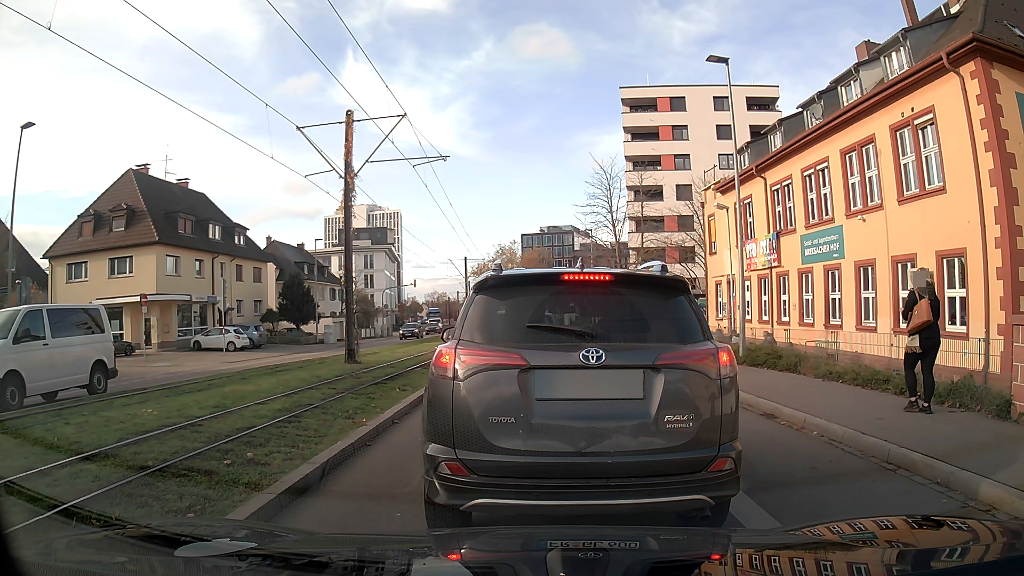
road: secondary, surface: asphalt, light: Day
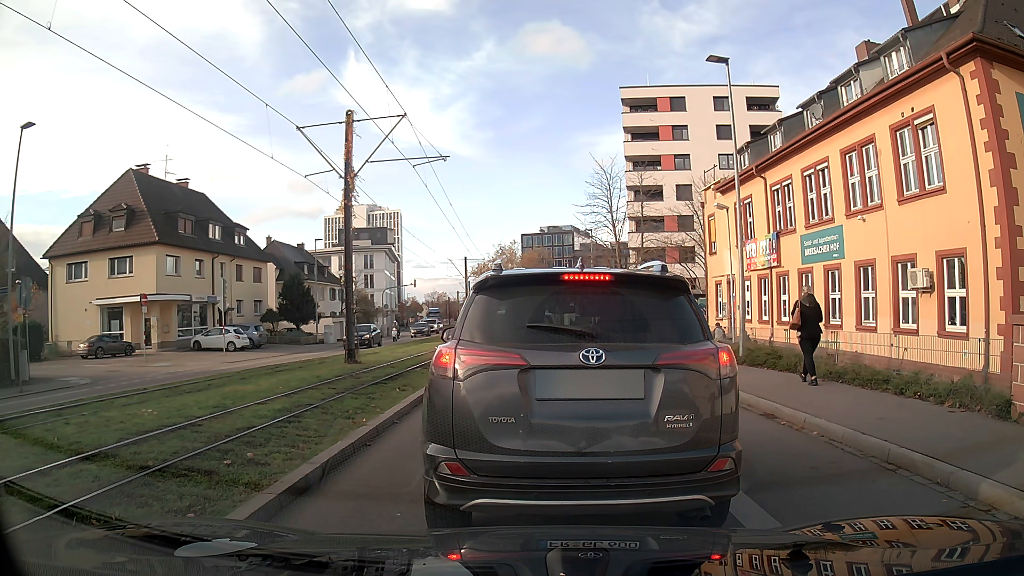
(0.0, 0.0) m; 0°
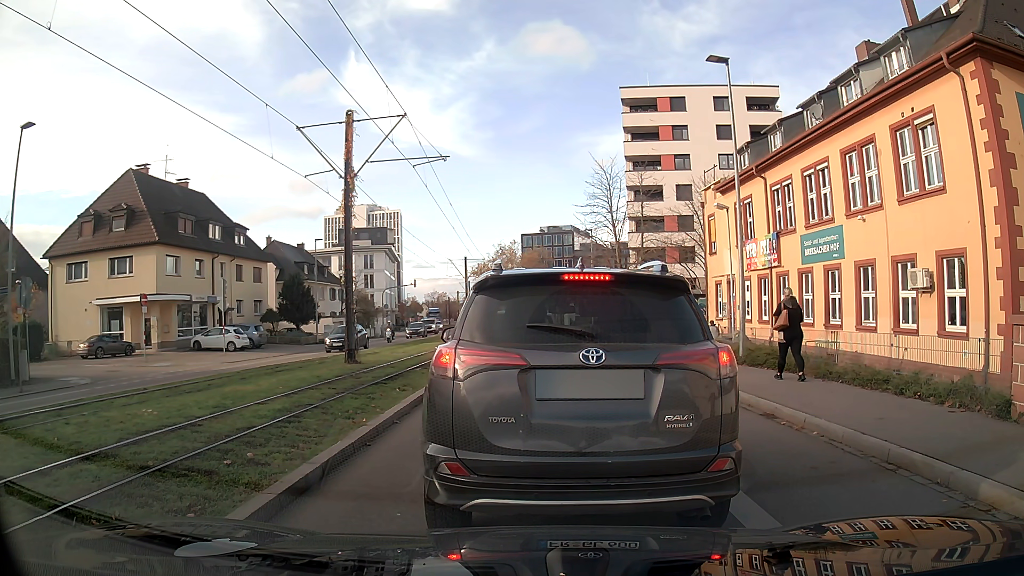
(0.0, 0.0) m; 0°
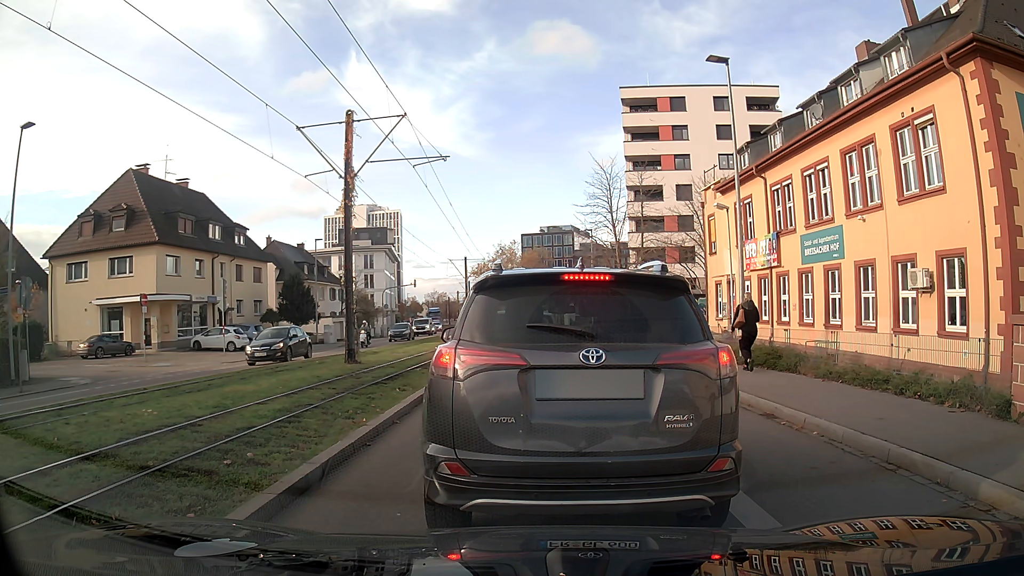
(0.0, 0.0) m; 0°
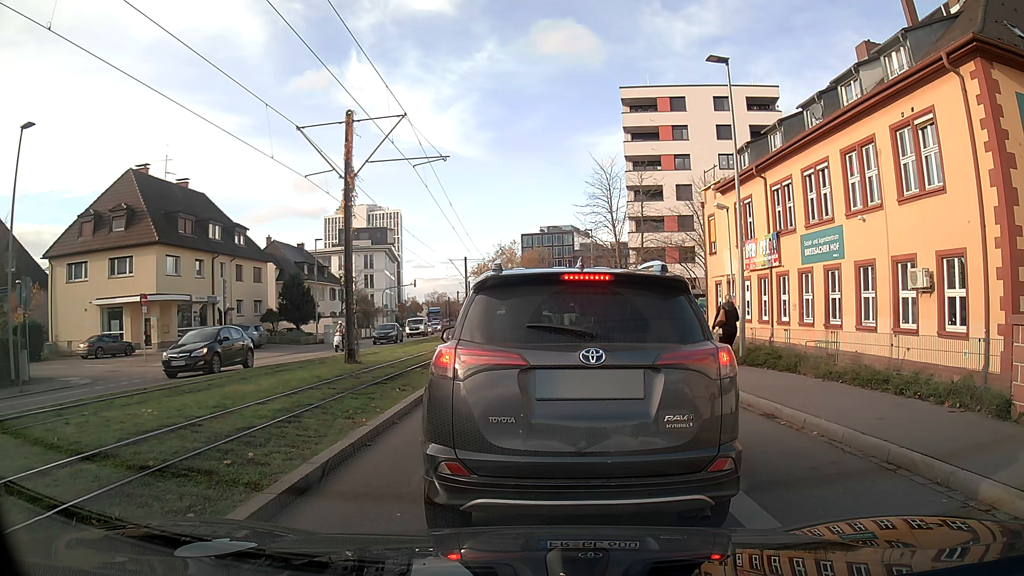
(0.0, 0.0) m; 0°
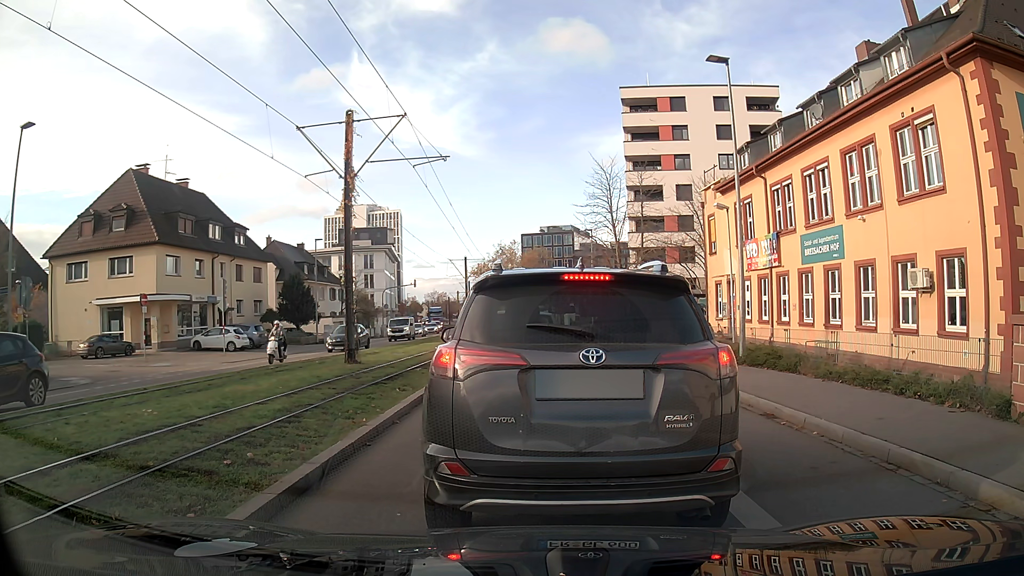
(0.0, 0.0) m; 0°
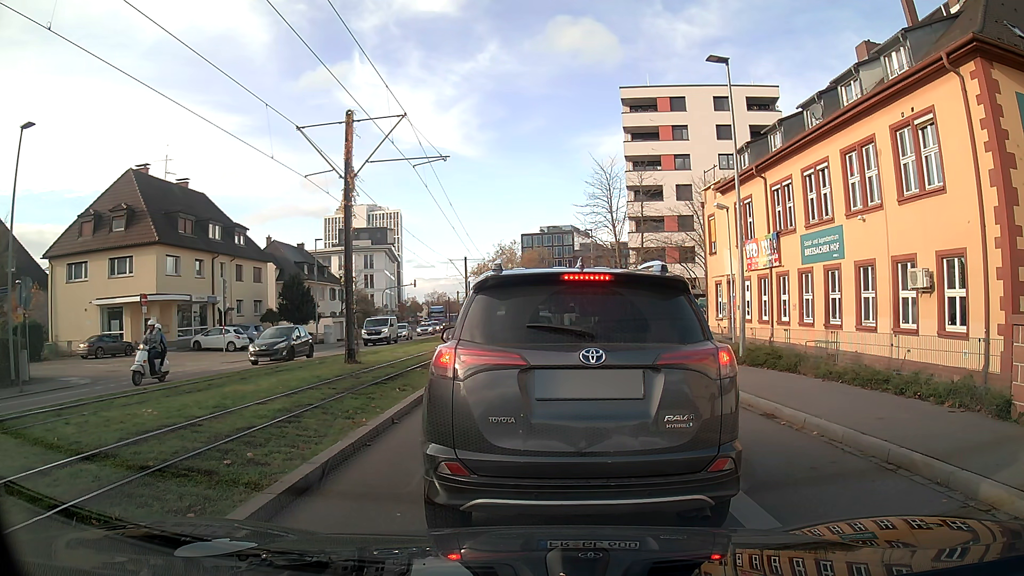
(0.0, 0.0) m; 0°
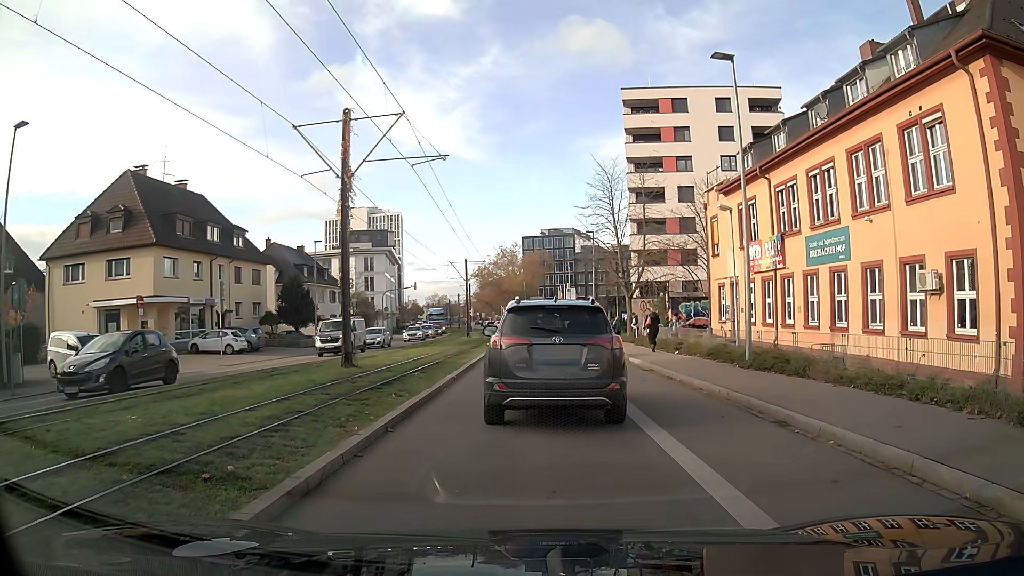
(0.0, +0.5) m; 0°
(0, +10) (0, +20) (0, +30) (0, +40) (0, +50) (0, +60) (+1, +70) (+1, +80) (0, +90) (-1, +100) m
